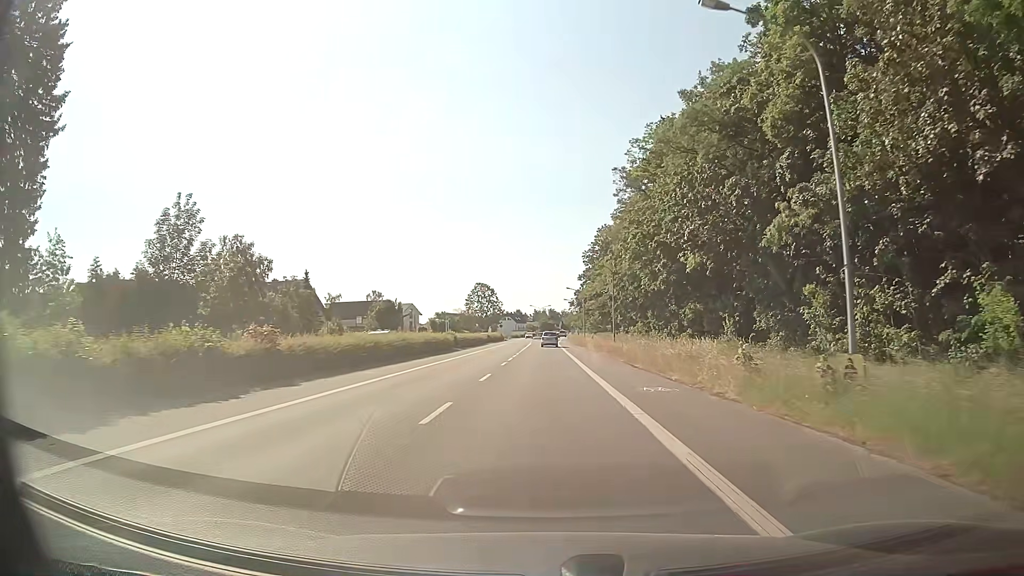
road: primary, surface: asphalt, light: Day
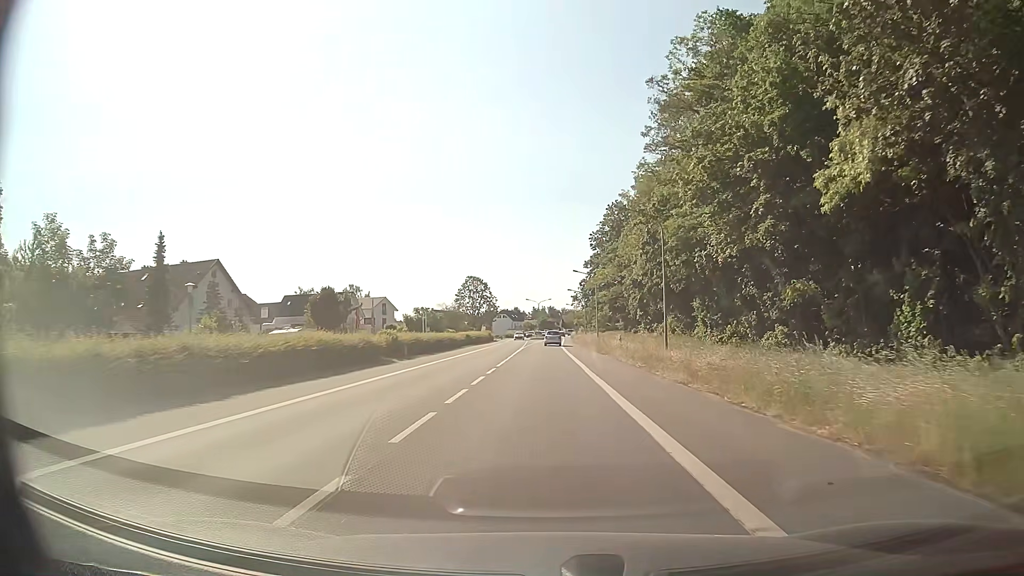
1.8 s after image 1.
(0.0, +24.9) m; 0°
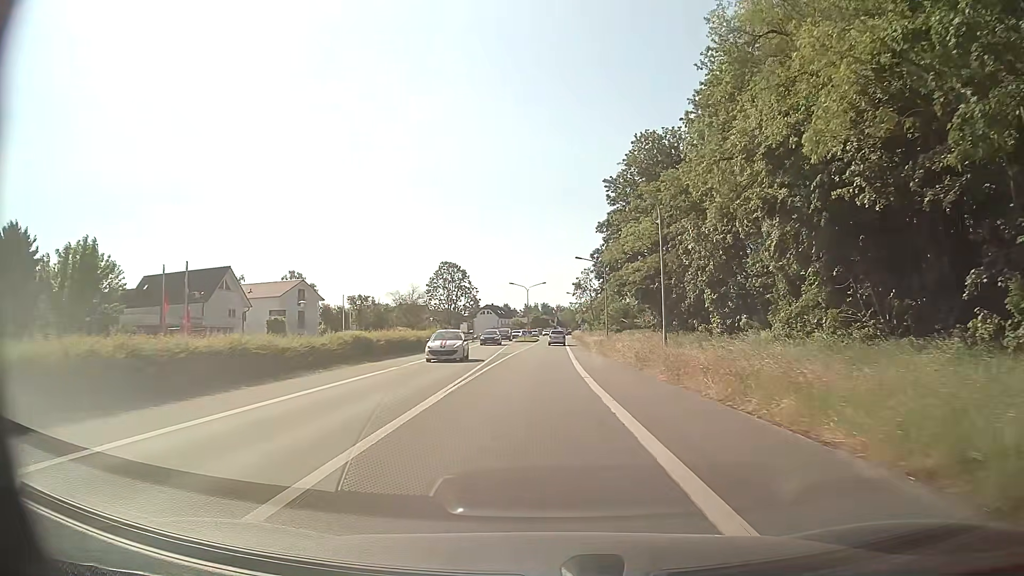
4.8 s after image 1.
(+0.1, +41.5) m; +1°
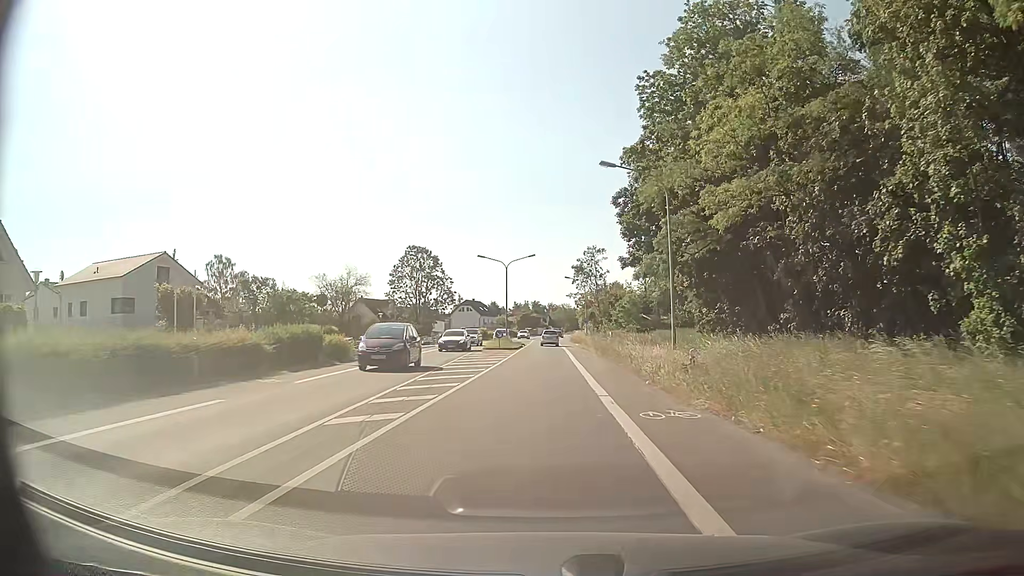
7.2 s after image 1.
(+0.2, +32.3) m; +1°
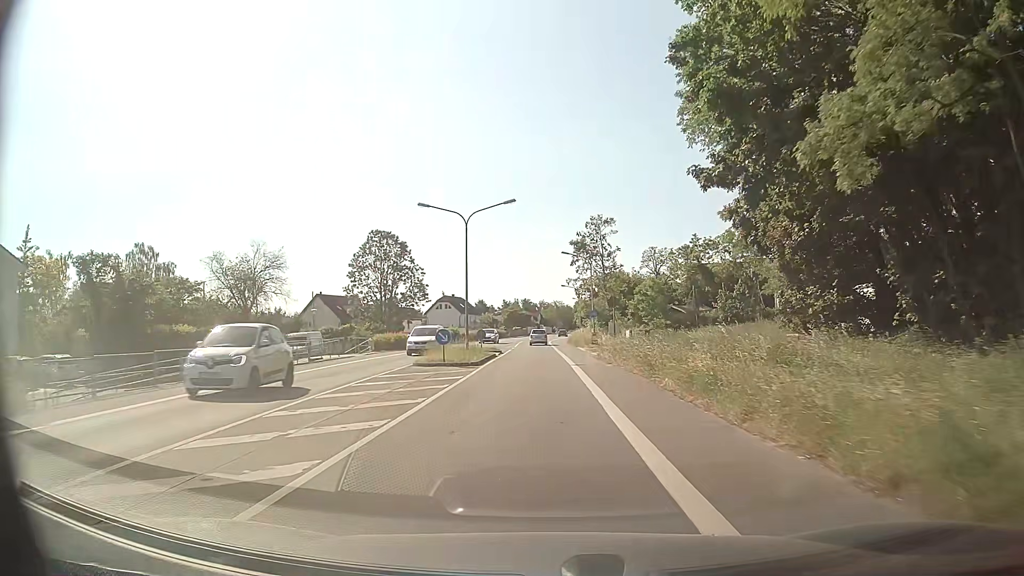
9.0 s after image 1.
(+0.2, +23.5) m; +1°
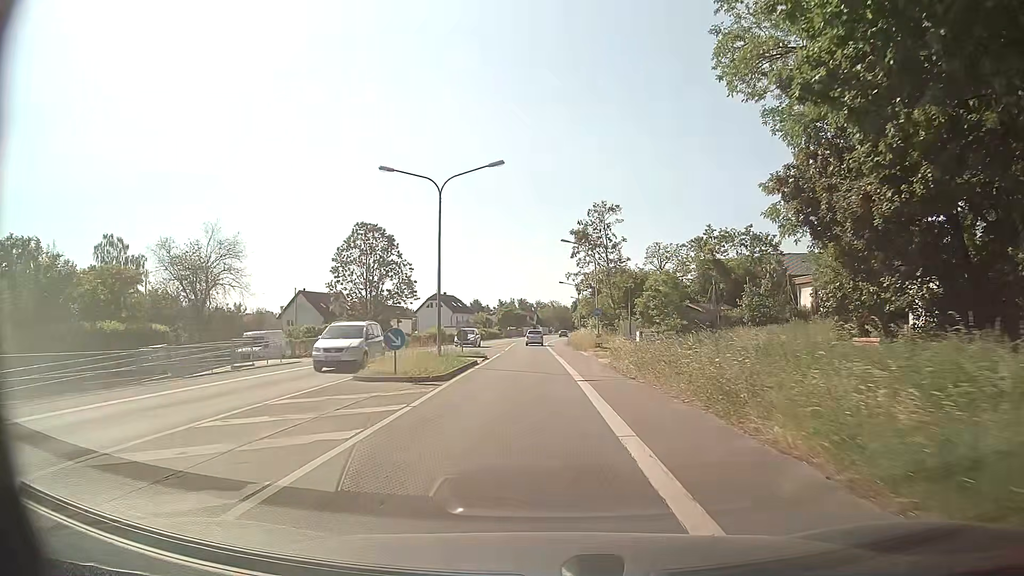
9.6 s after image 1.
(0.0, +7.7) m; 0°
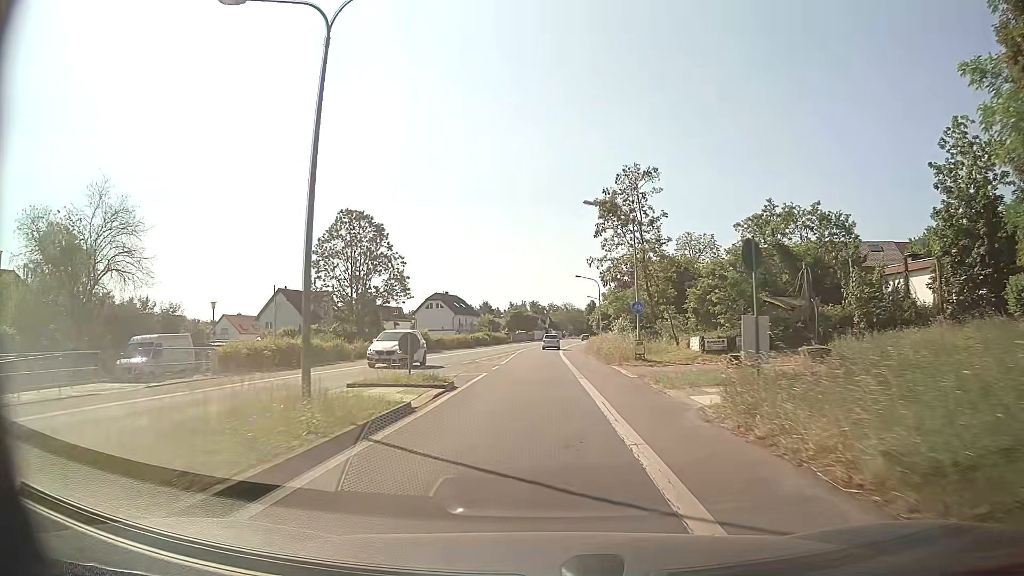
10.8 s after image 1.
(-0.1, +15.2) m; -1°
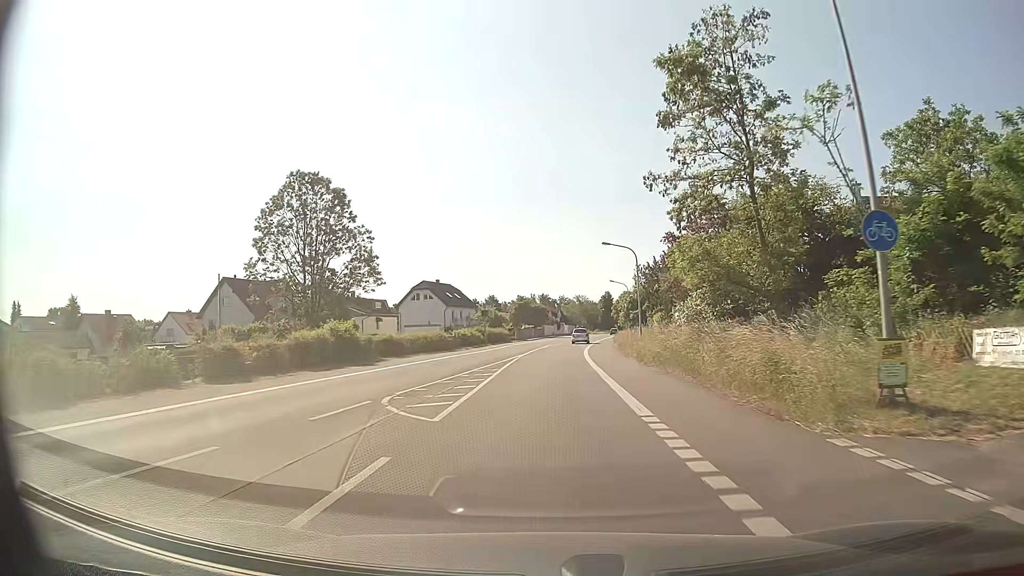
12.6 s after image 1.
(-0.4, +22.8) m; -1°
(0, +10) (0, +20) (0, +30) (+1, +40) (+1, +50) (+2, +60) (+3, +70) (+4, +80) (+5, +90) (+7, +100) m
